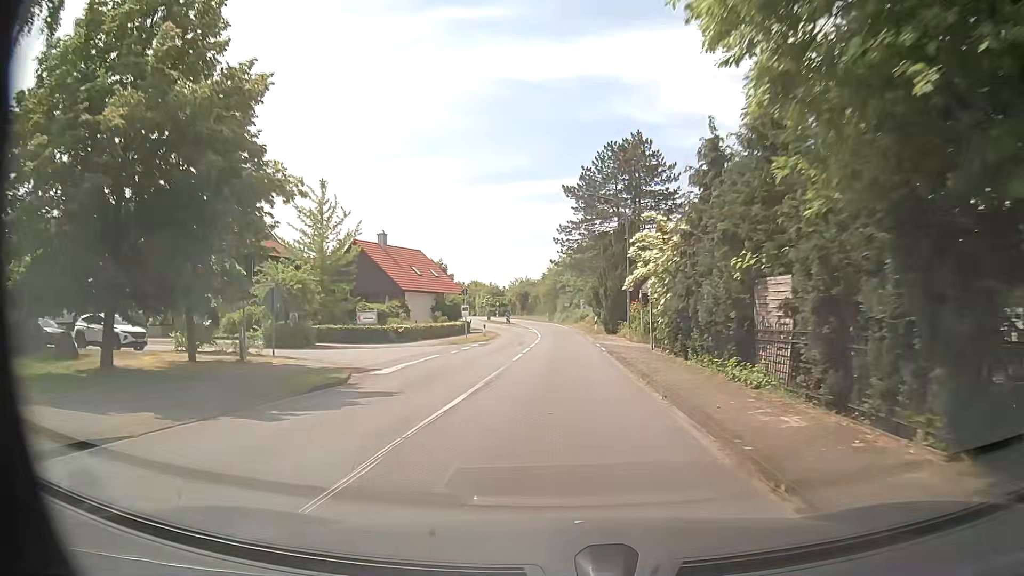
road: secondary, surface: asphalt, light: Day
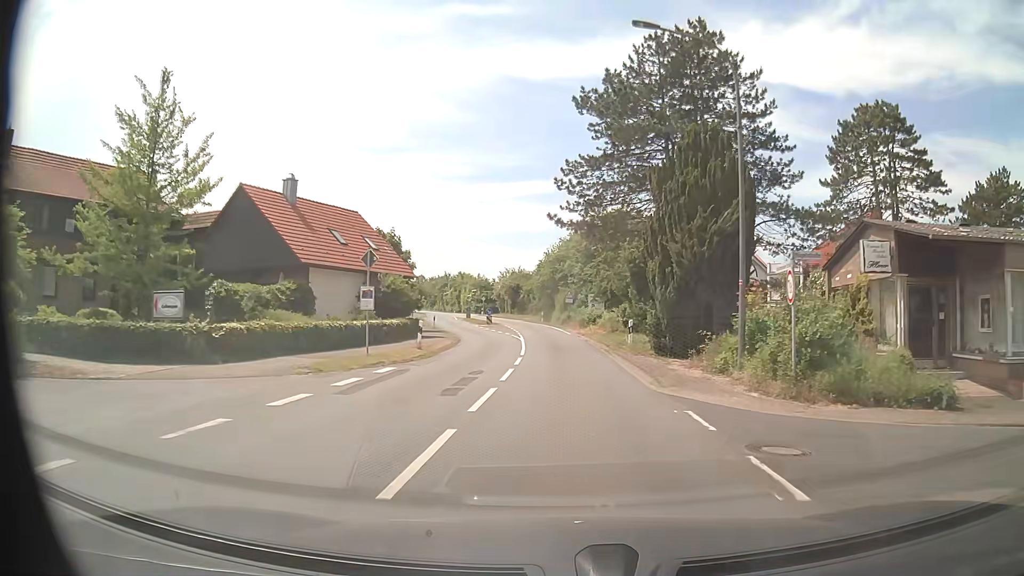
(+0.2, +21.3) m; +1°
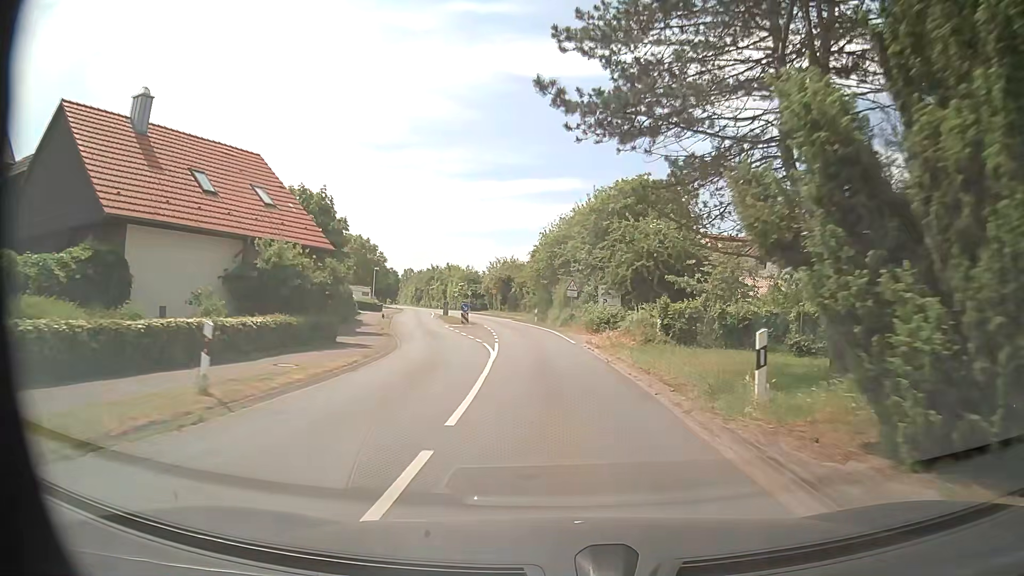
(0.0, +15.3) m; 0°
(0, +10) (-1, +20) (-1, +30) (-2, +40) (-4, +50) (-6, +60) (-9, +69) (-12, +79) (-15, +88) (-18, +98) m
